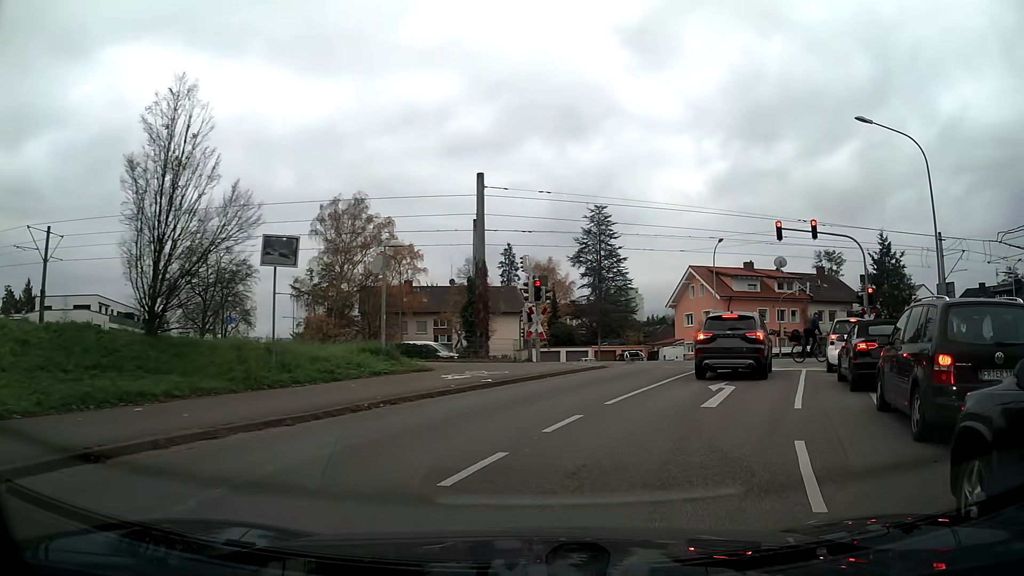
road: tertiary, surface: asphalt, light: Day
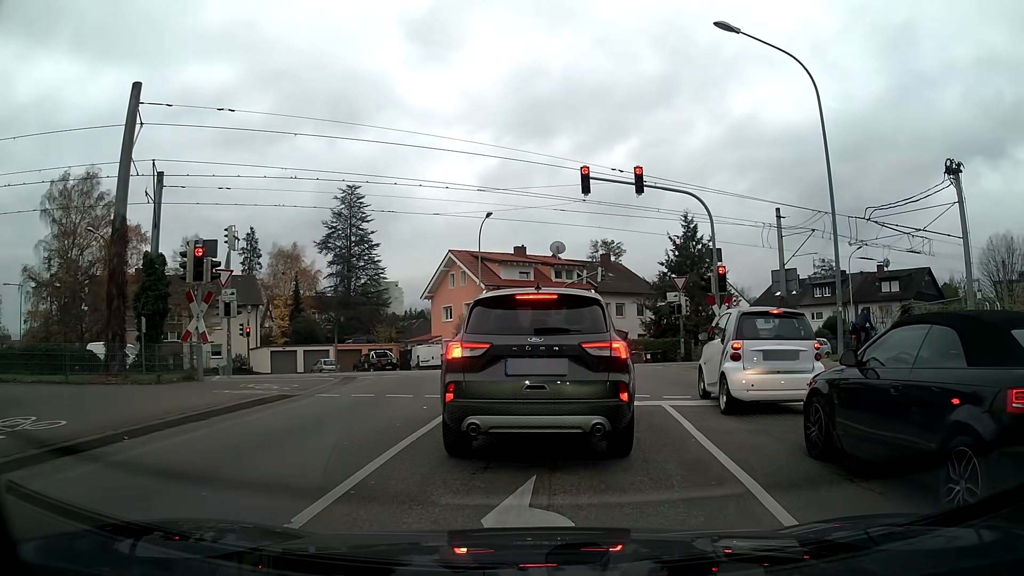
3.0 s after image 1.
(+1.7, +9.7) m; +18°
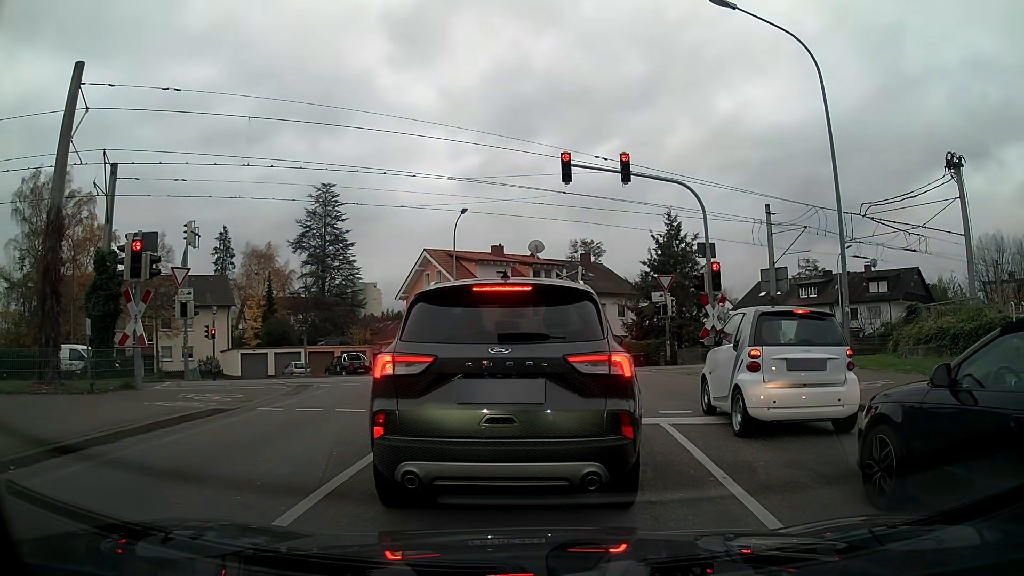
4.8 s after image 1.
(0.0, +1.7) m; +1°
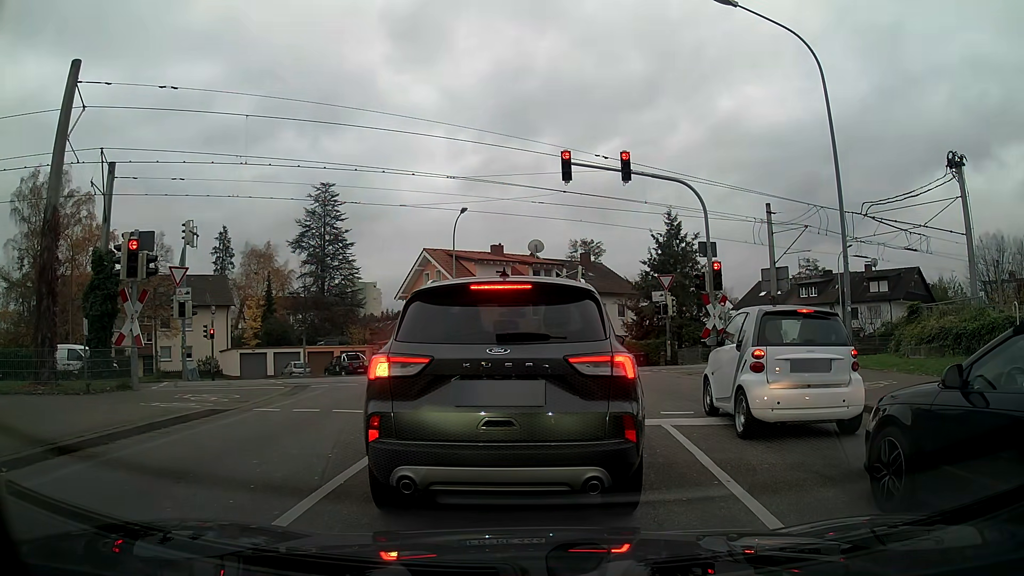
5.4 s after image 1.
(0.0, +0.1) m; 0°
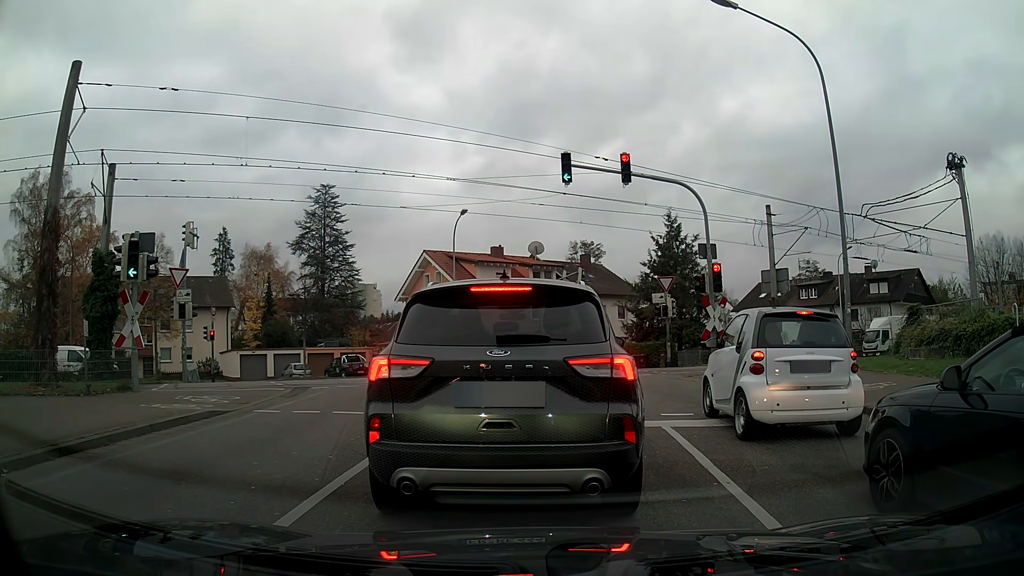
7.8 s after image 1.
(0.0, +0.1) m; 0°
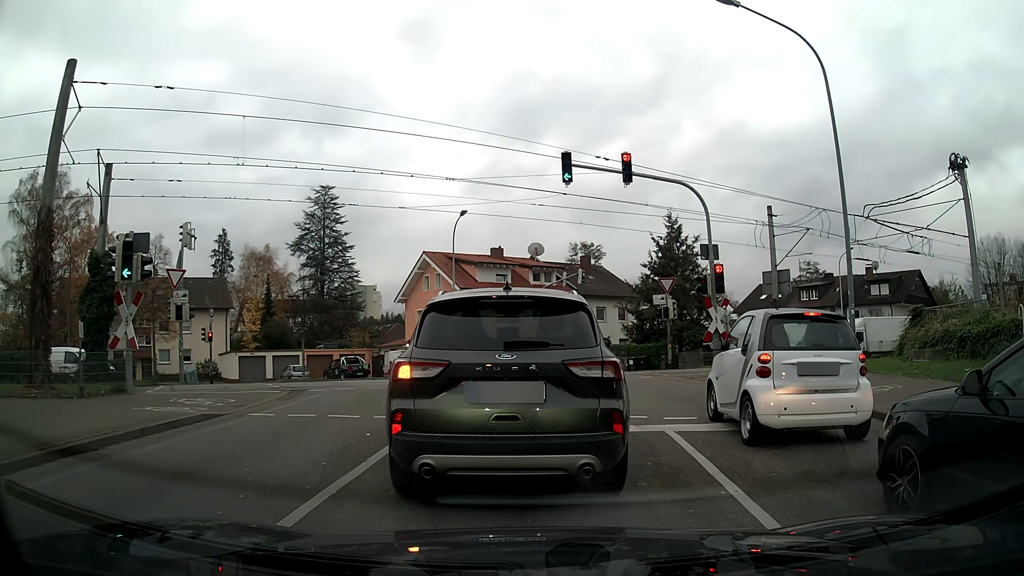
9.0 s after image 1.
(0.0, +0.2) m; 0°
(0, +10) (-1, +20) (-7, +28) (-17, +31) (-27, +31) (-36, +32) (-46, +36) (-54, +42) (-61, +49) (-67, +57) m
